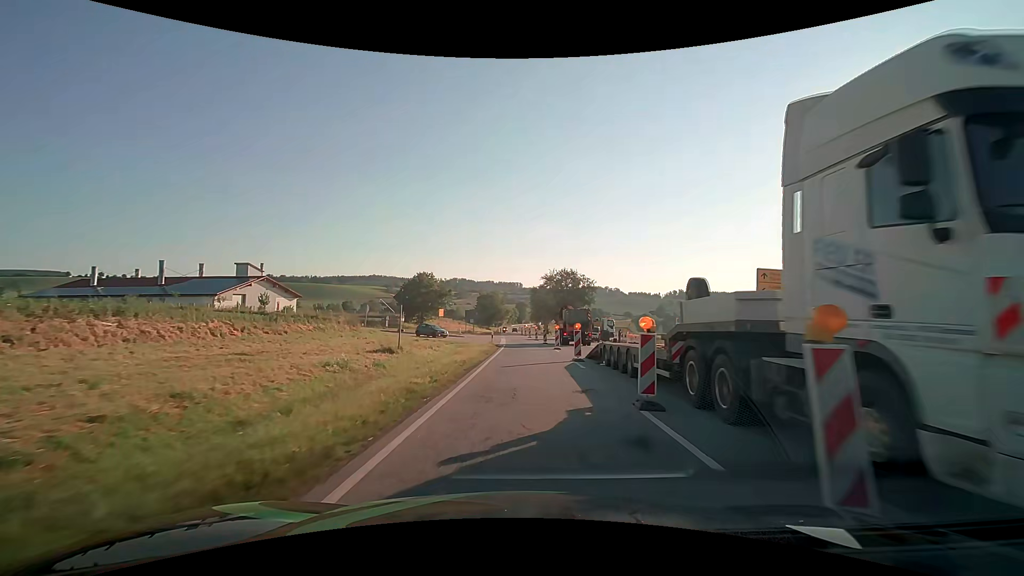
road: secondary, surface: asphalt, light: Day
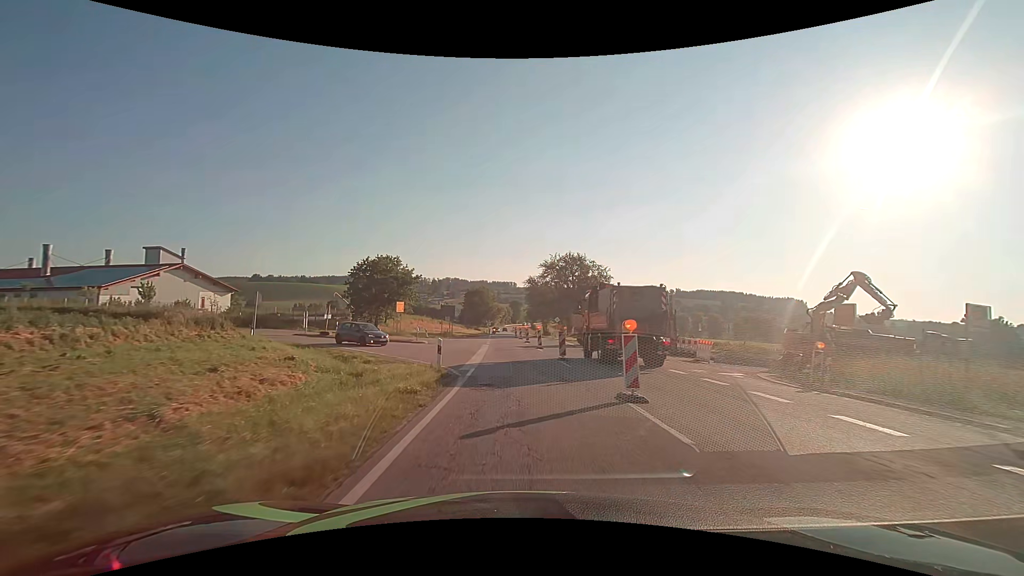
(+0.3, +22.8) m; +1°
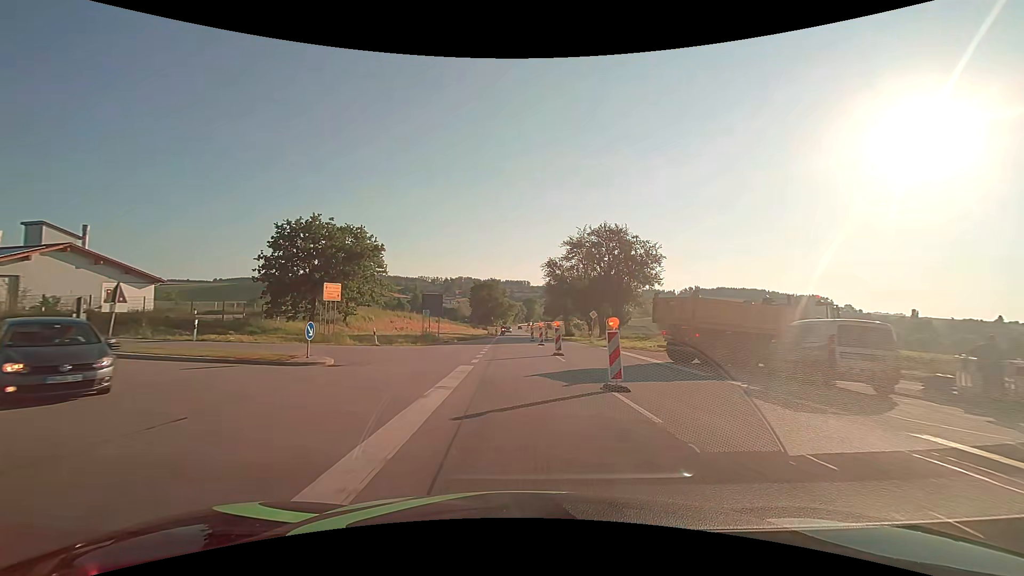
(-0.3, +22.8) m; -2°
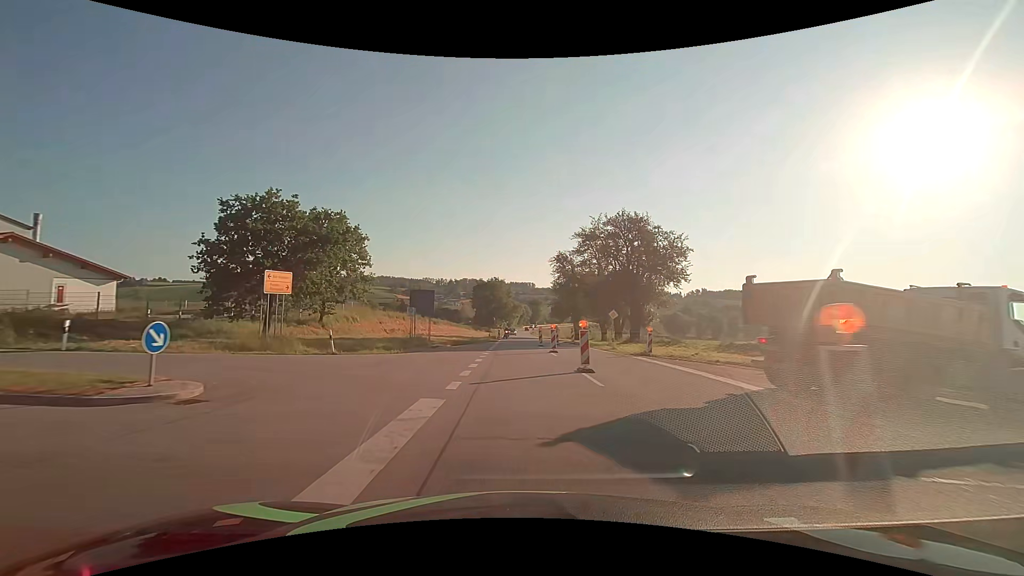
(0.0, +7.6) m; -1°
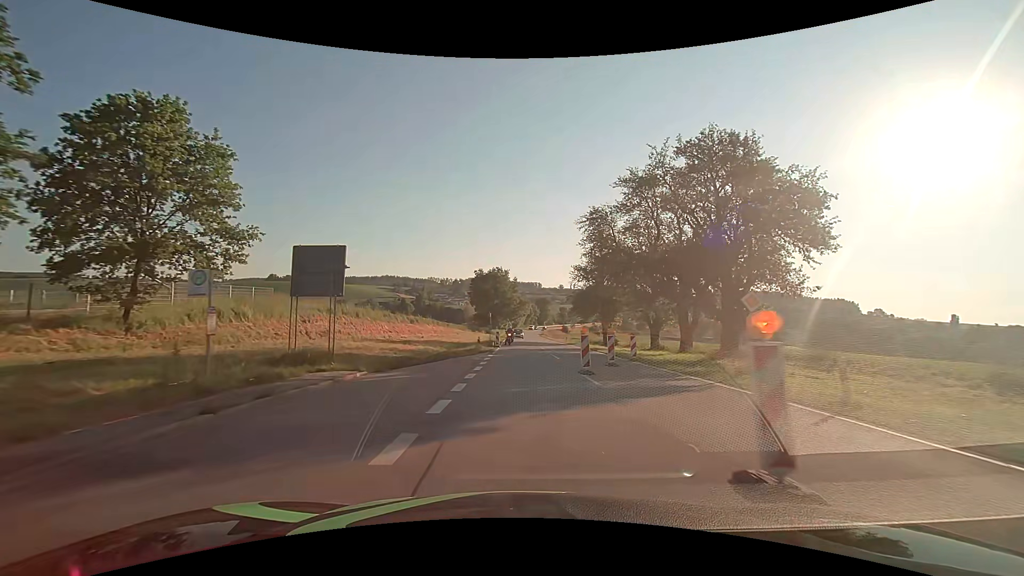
(-0.1, +22.8) m; 0°
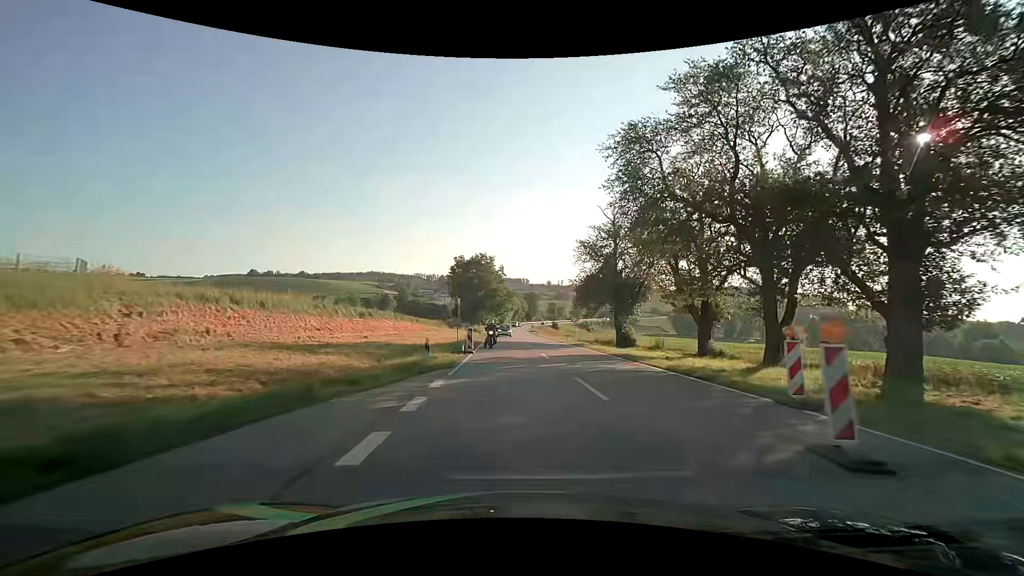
(+0.1, +15.3) m; +1°
(0, +10) (+1, +20) (+2, +30) (+3, +40) (+3, +50) (+3, +60) (+2, +70) (+2, +80) (+2, +90) (+2, +100) m
